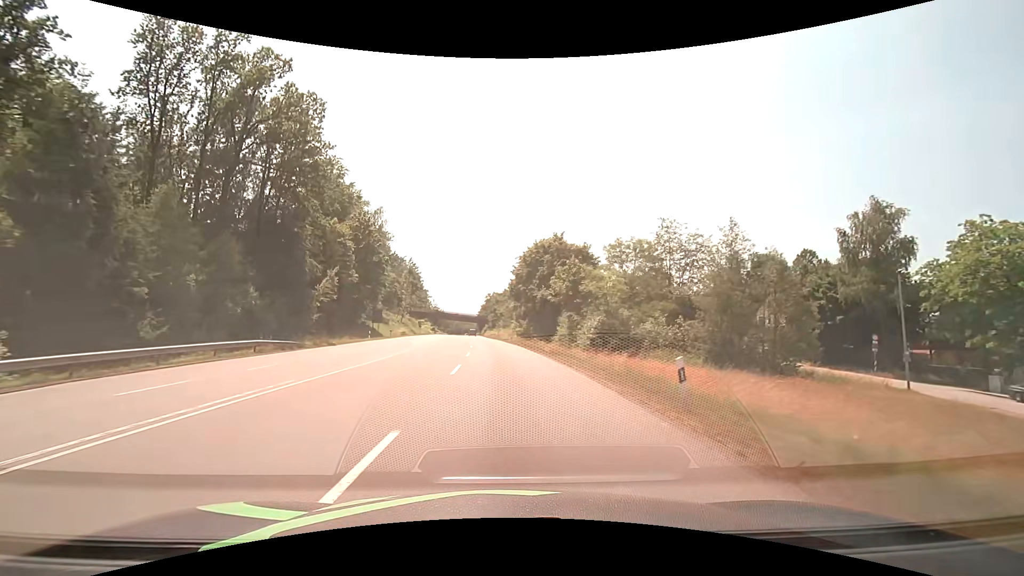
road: secondary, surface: asphalt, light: Day
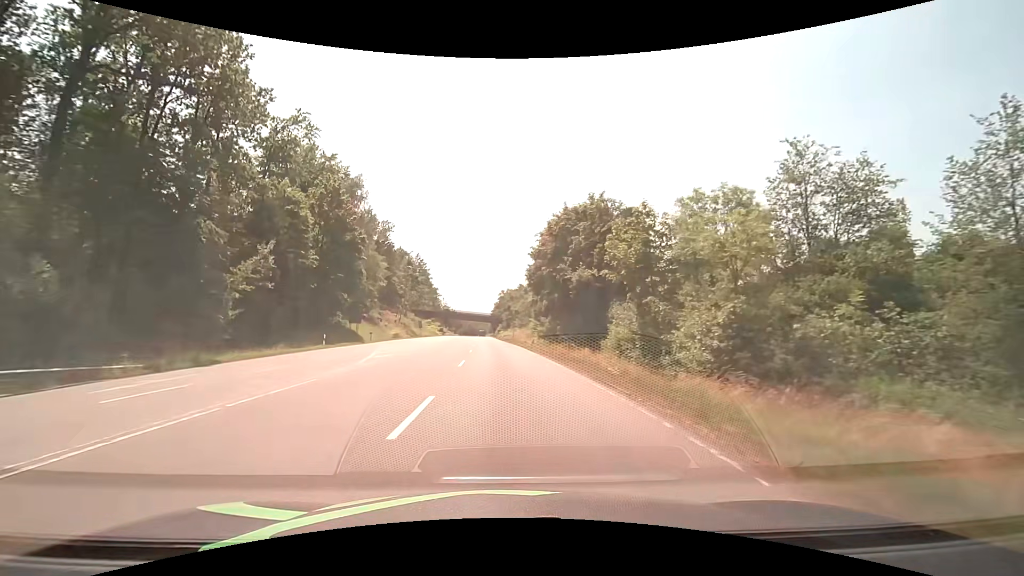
(-0.3, +18.6) m; -2°
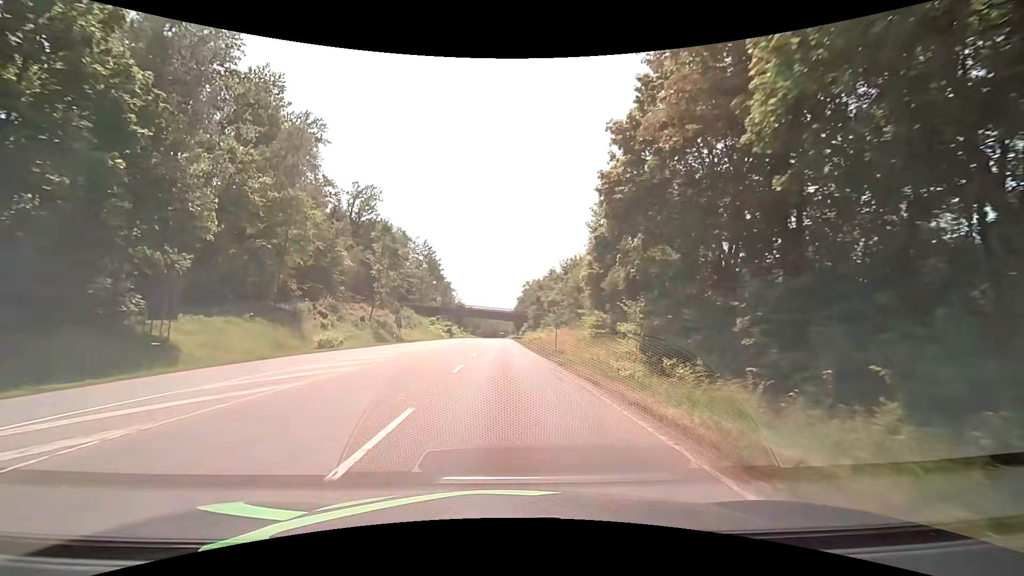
(-1.0, +37.5) m; -3°
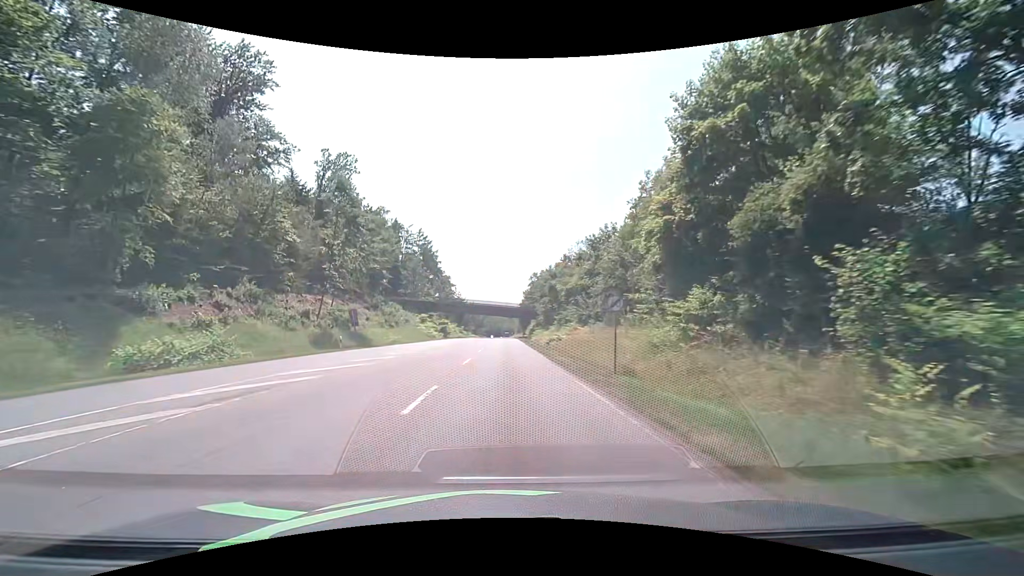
(-0.1, +19.7) m; -1°
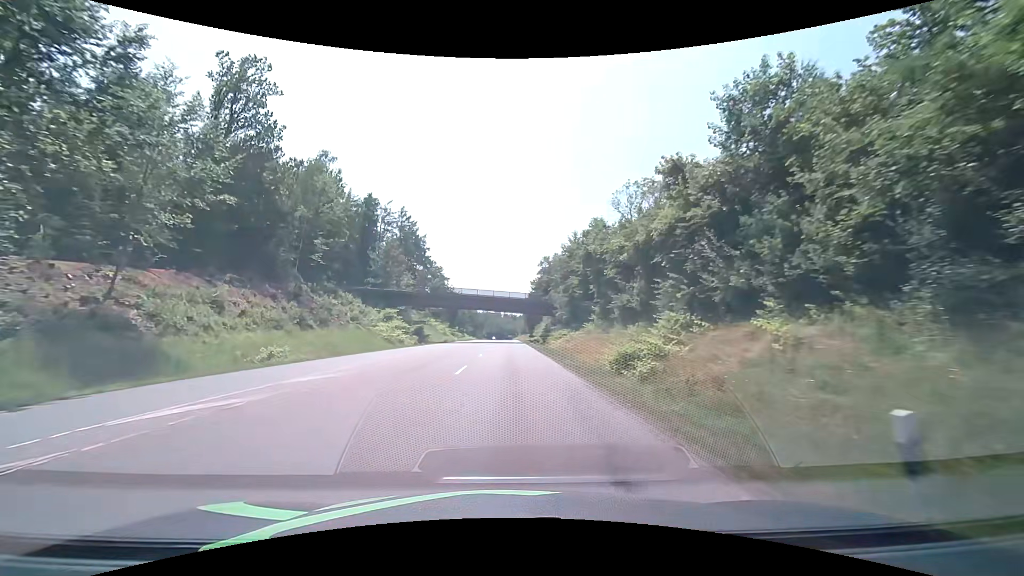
(0.0, +32.0) m; 0°
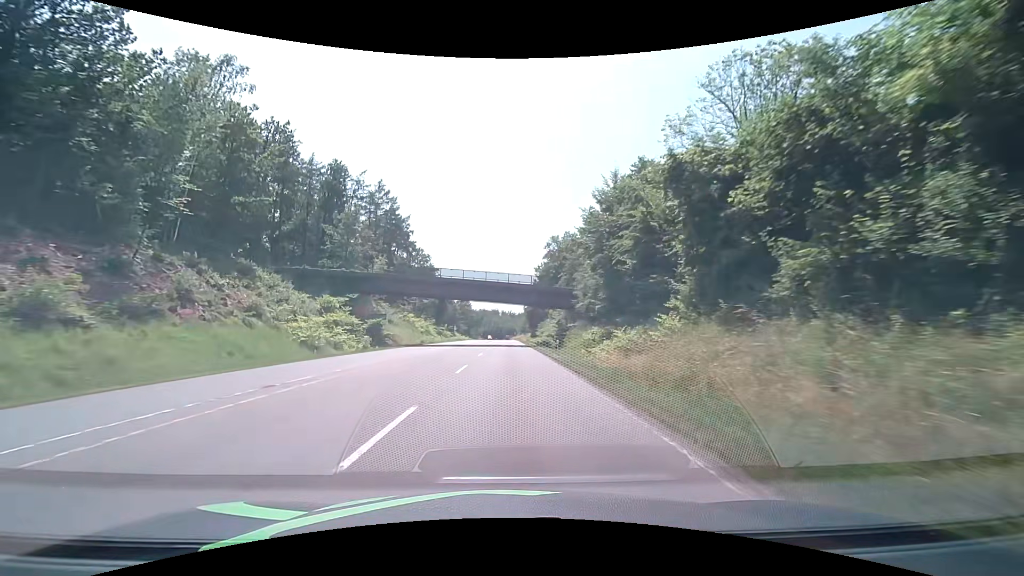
(+0.1, +22.9) m; 0°
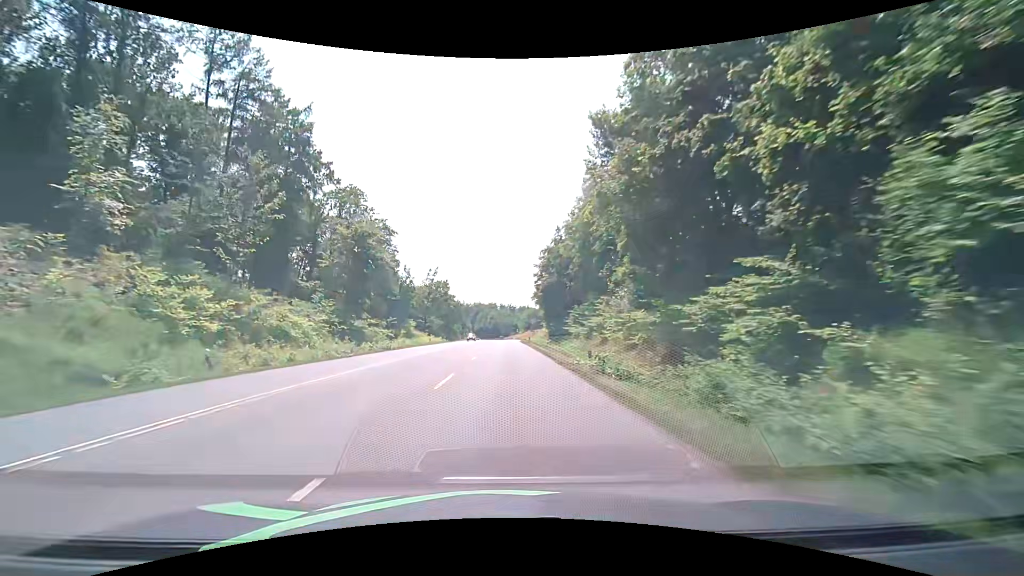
(+0.2, +62.4) m; 0°
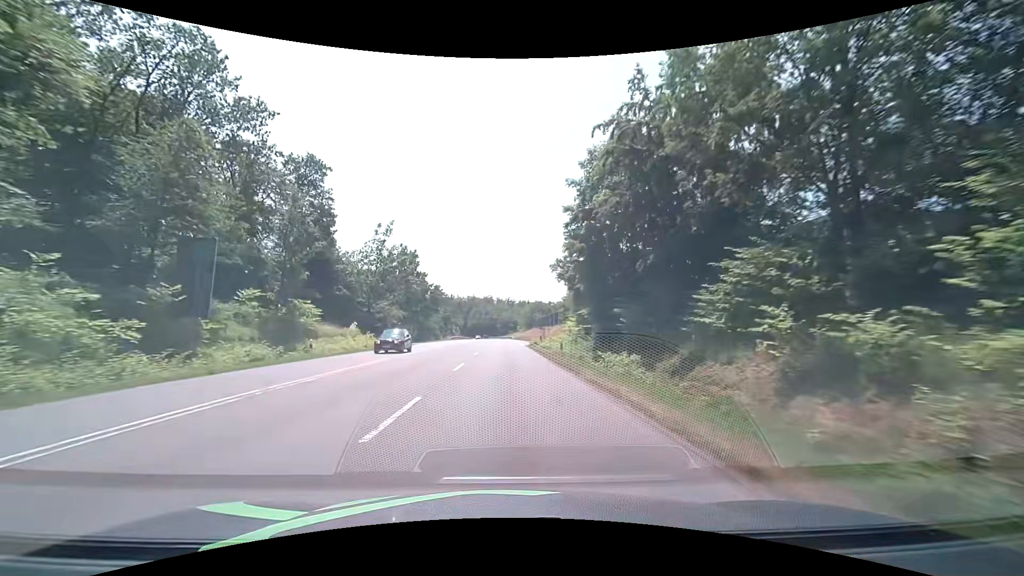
(-0.2, +40.7) m; 0°
(0, +10) (0, +20) (0, +30) (0, +40) (0, +50) (0, +60) (-1, +70) (-1, +80) (-1, +90) (-1, +100) m
